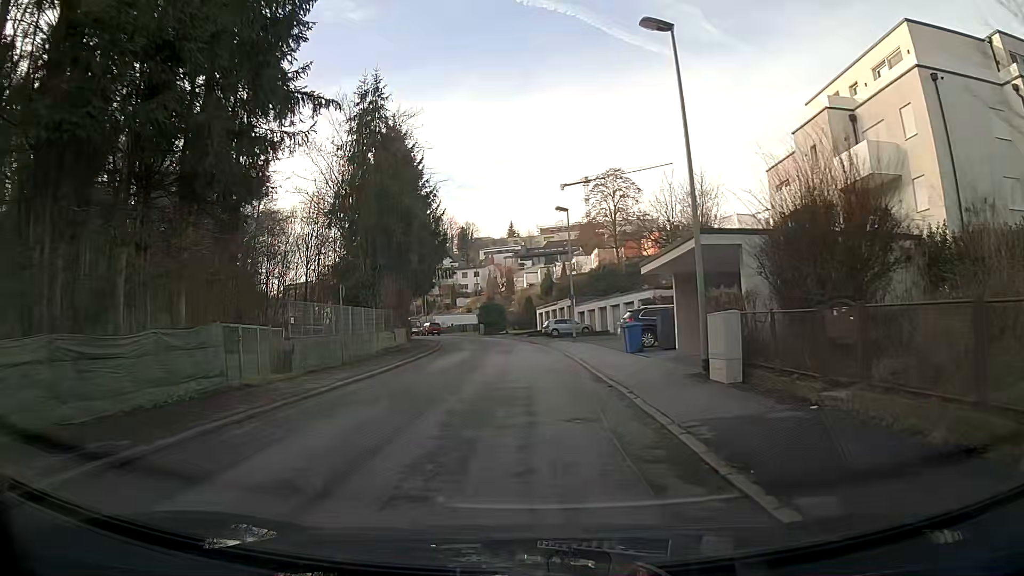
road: residential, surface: asphalt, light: Day
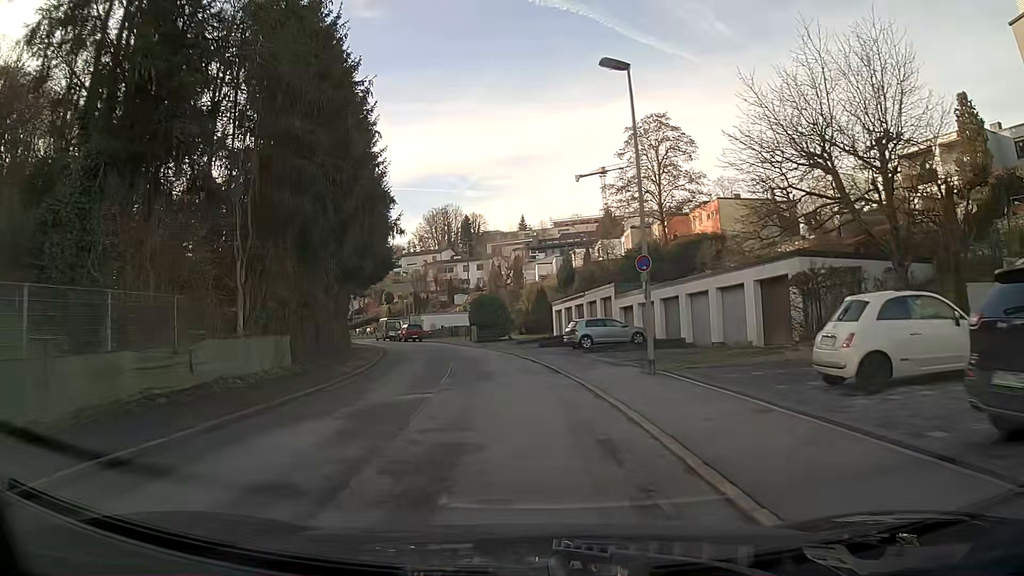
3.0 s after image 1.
(+0.2, +23.4) m; -1°
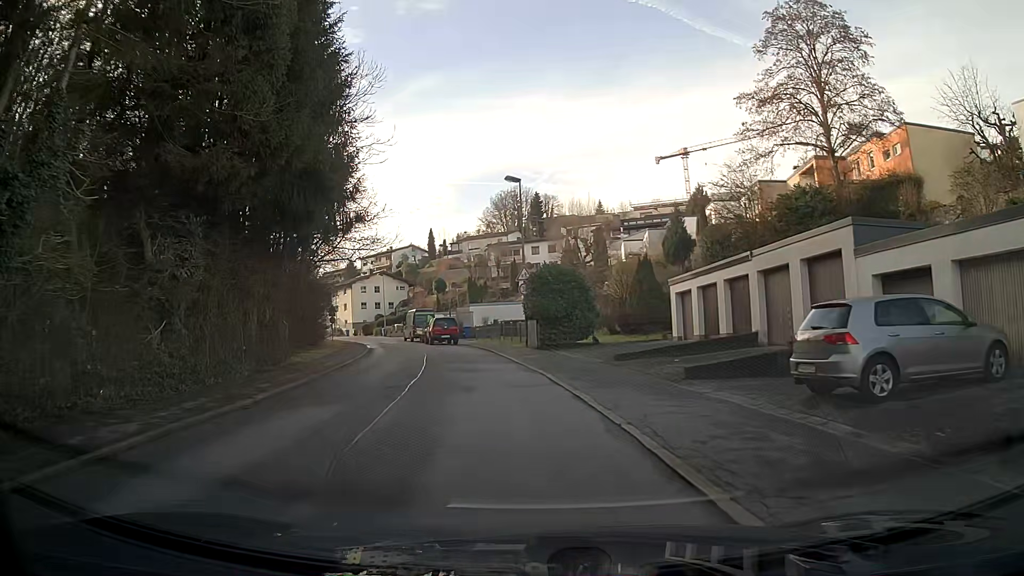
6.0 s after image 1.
(-1.0, +23.4) m; -7°
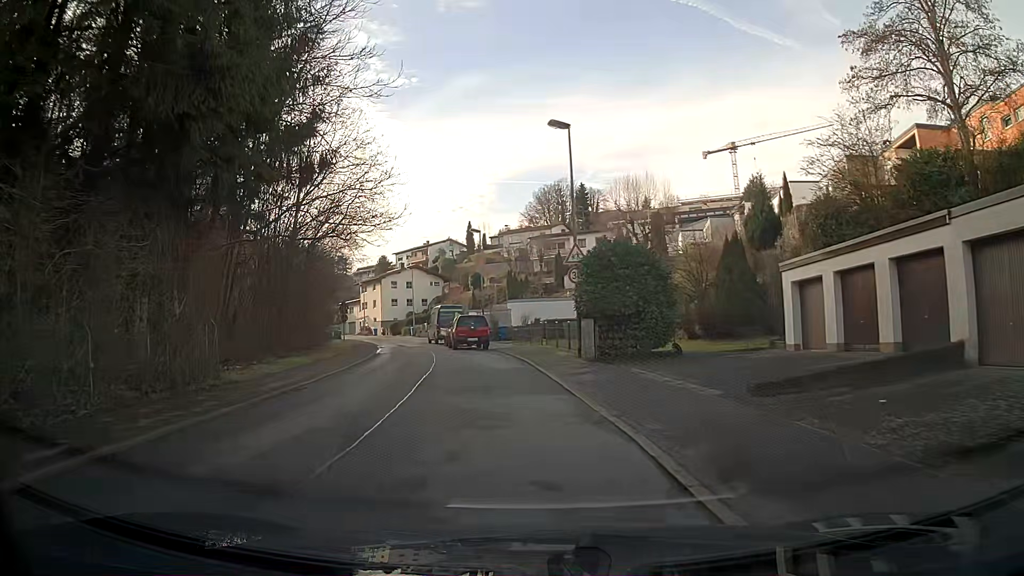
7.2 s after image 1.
(-0.3, +9.3) m; -4°
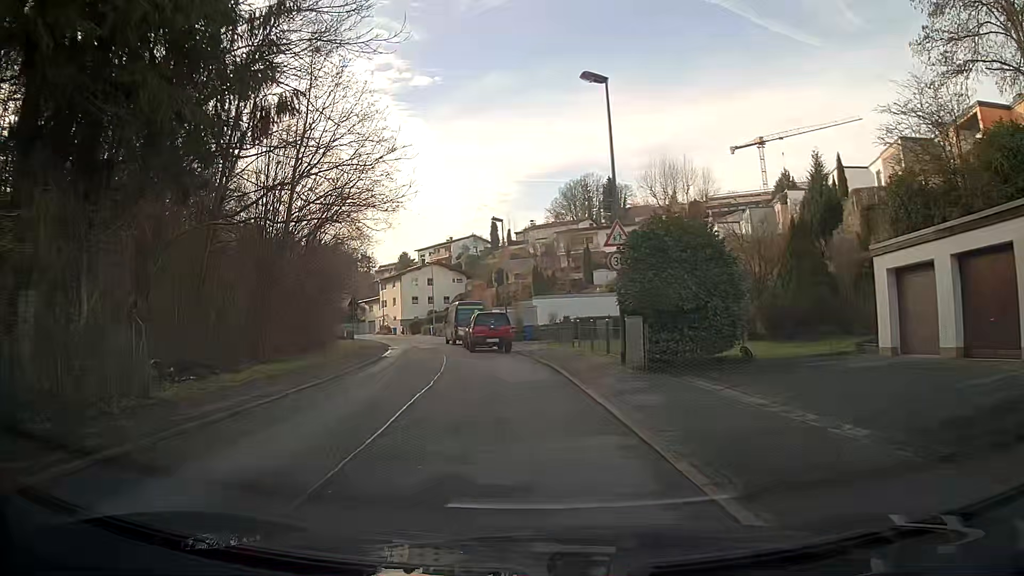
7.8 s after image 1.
(-0.1, +4.7) m; -2°
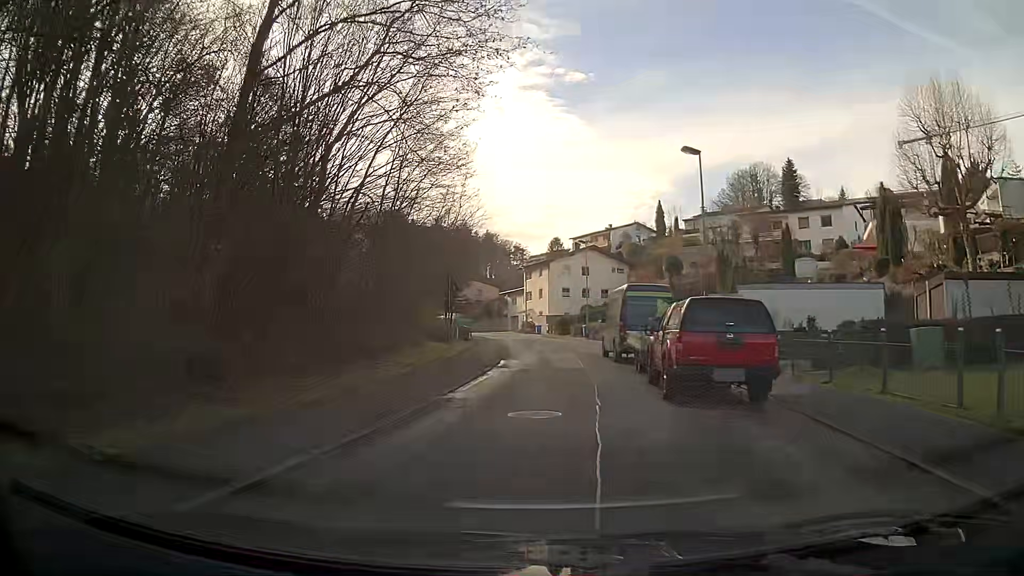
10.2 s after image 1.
(-2.1, +18.4) m; -12°
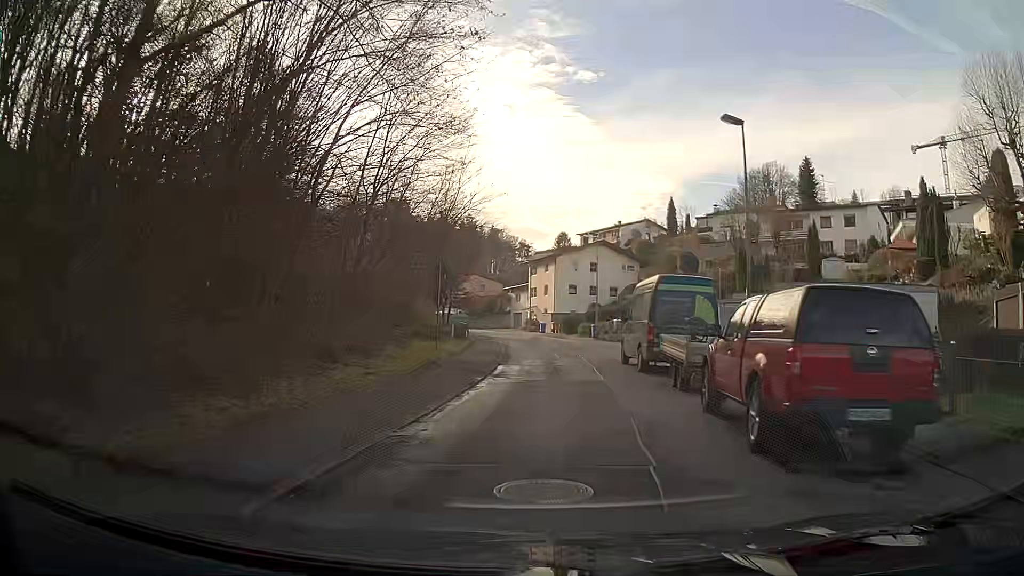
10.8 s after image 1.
(0.0, +4.6) m; 0°
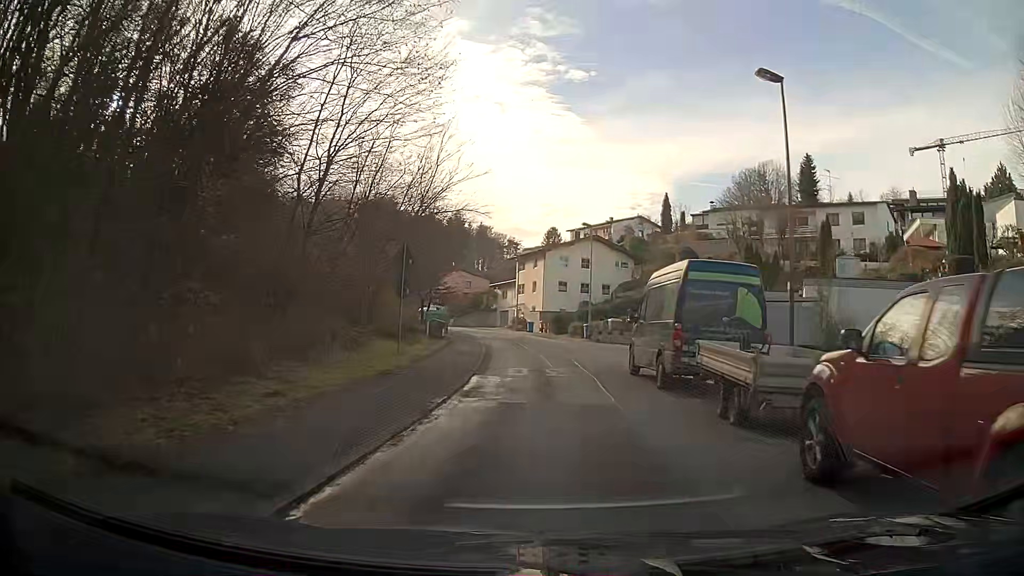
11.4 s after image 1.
(0.0, +4.6) m; +1°
